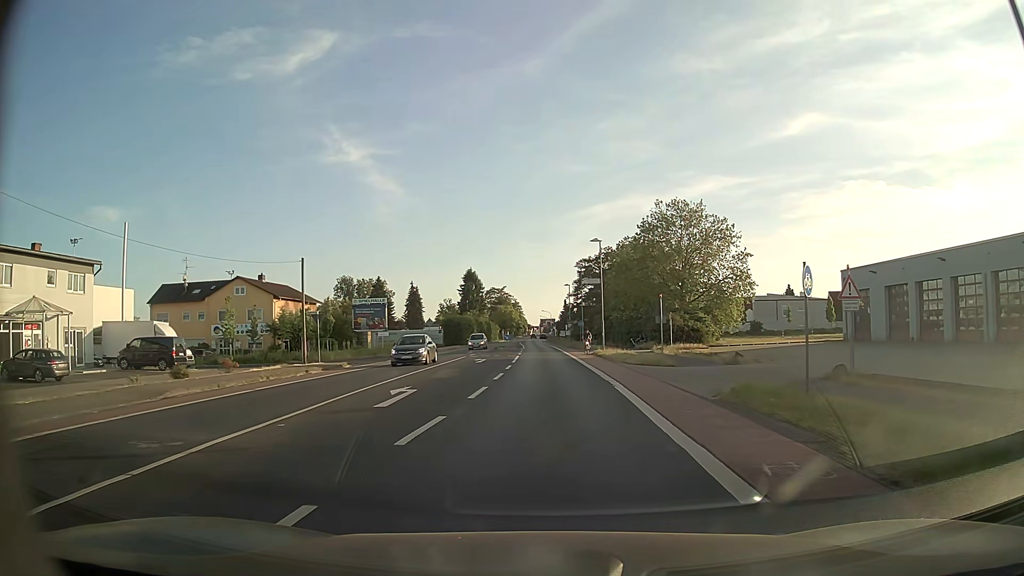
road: tertiary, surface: asphalt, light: Day
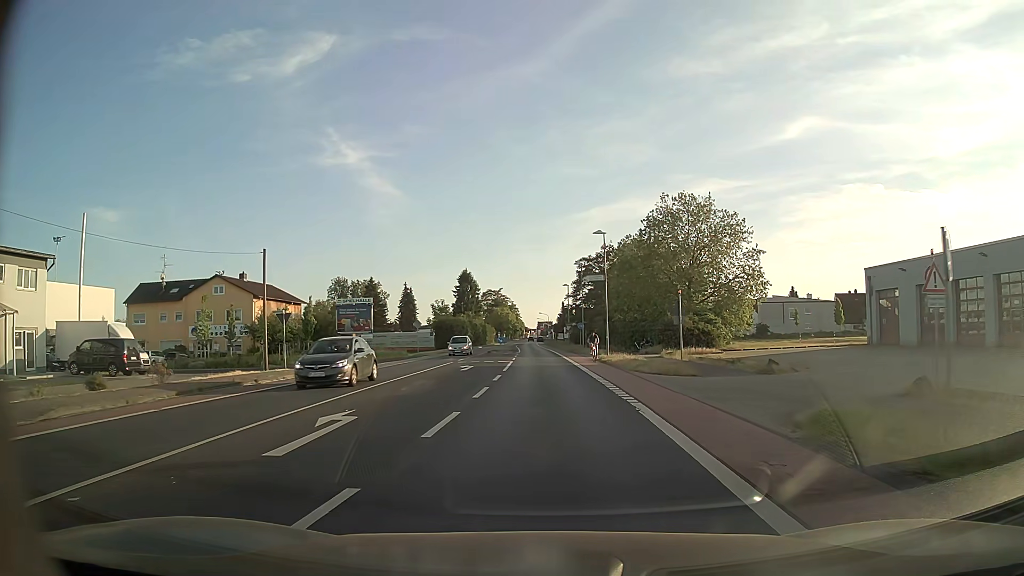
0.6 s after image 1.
(0.0, +5.2) m; 0°
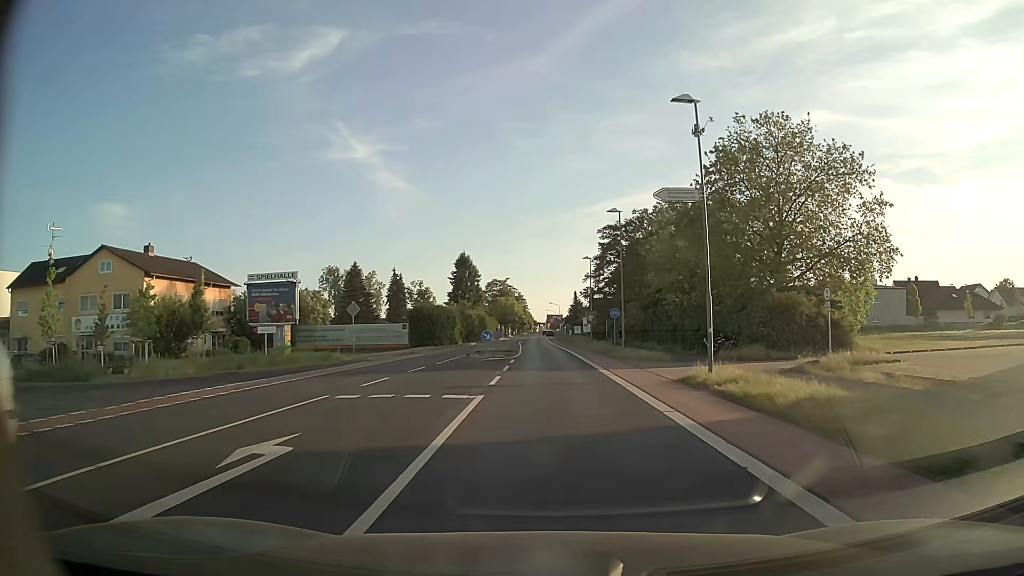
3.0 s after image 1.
(-0.2, +24.0) m; -1°
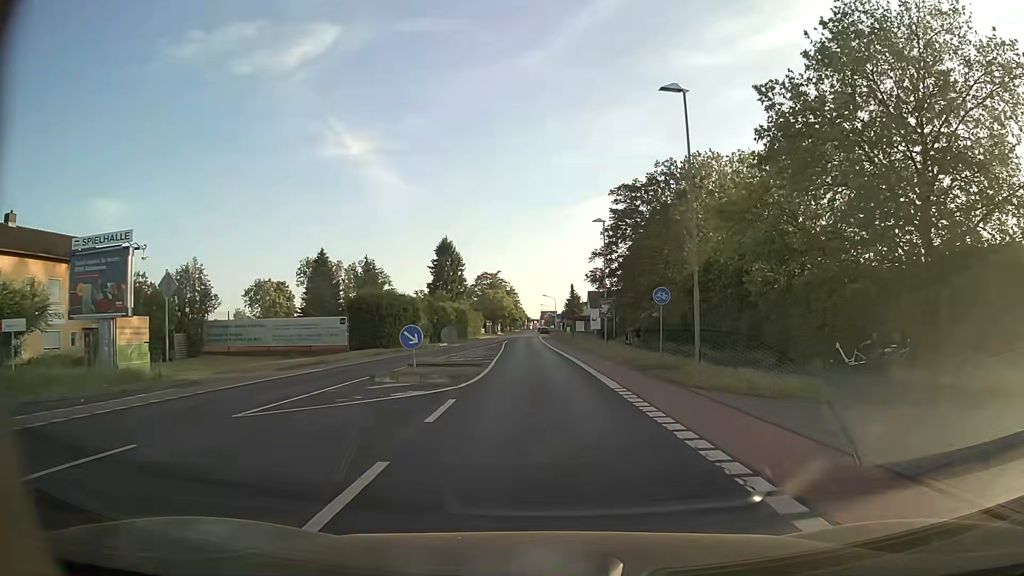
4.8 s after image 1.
(+0.1, +19.3) m; 0°
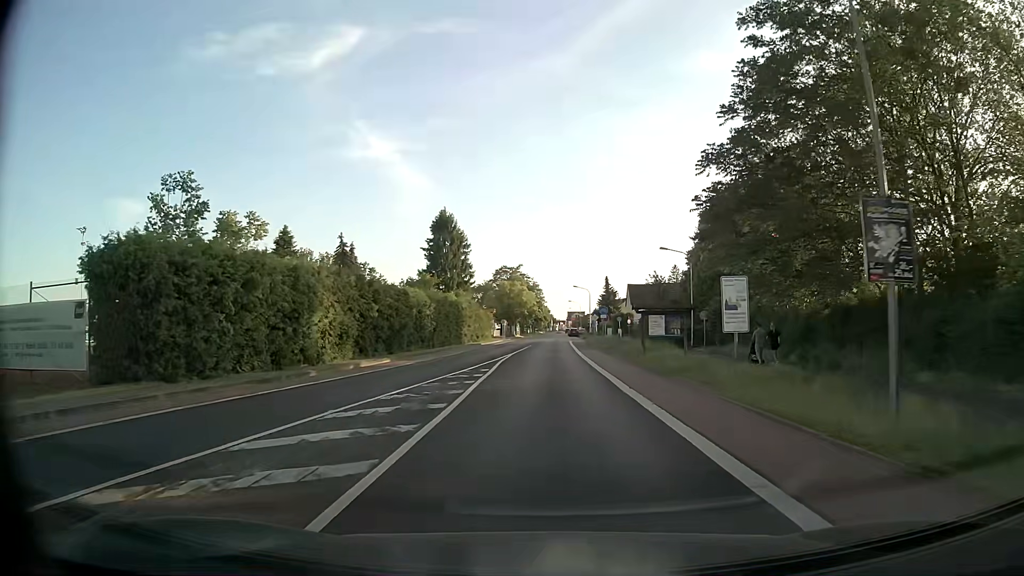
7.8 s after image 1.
(-0.6, +32.1) m; -2°
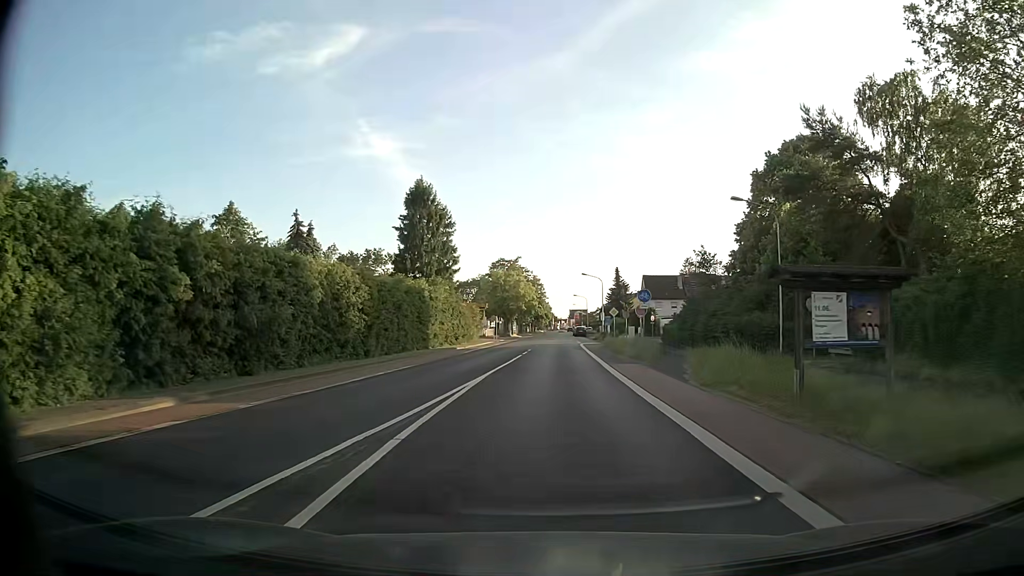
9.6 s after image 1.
(-0.1, +19.7) m; 0°
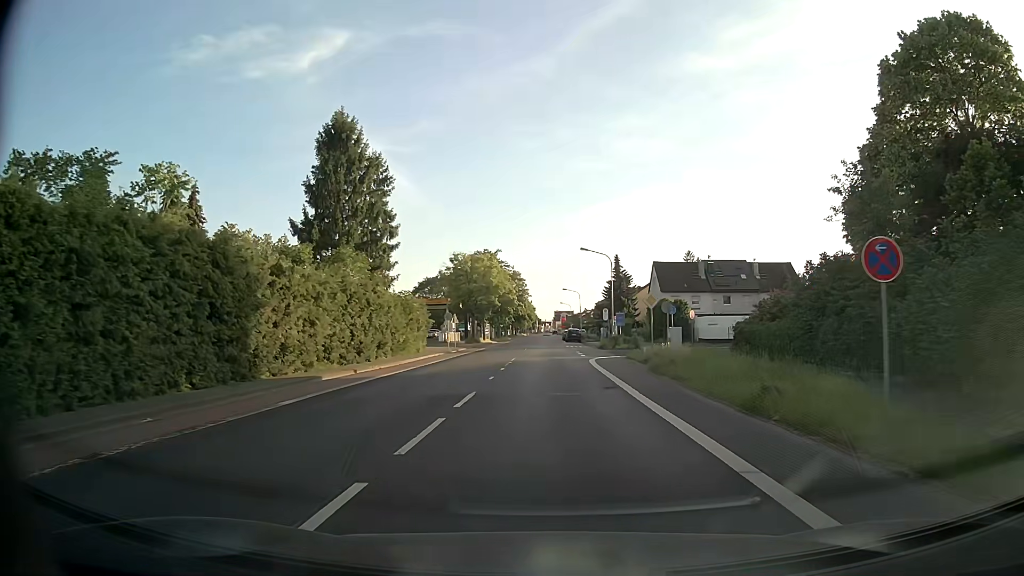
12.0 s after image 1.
(+0.4, +26.8) m; +1°
(0, +10) (0, +20) (0, +30) (0, +40) (0, +50) (0, +60) (0, +70) (0, +80) (+1, +90) (+1, +100) m
